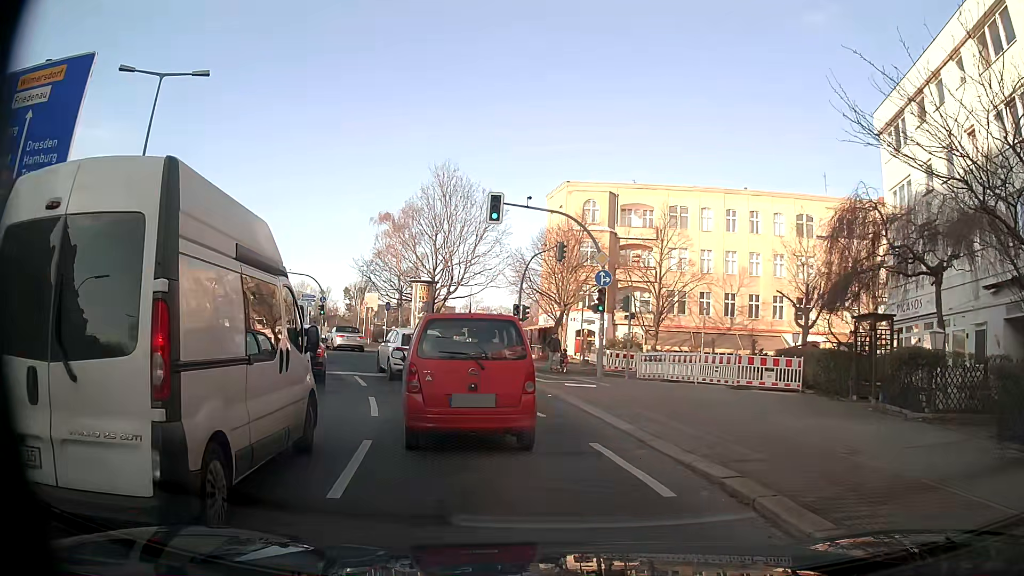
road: secondary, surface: asphalt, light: Day
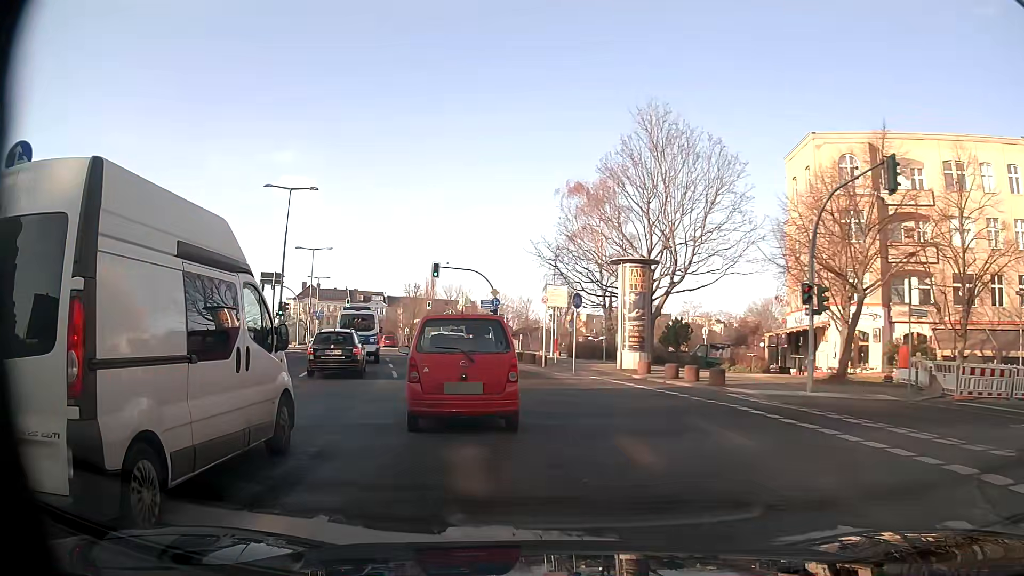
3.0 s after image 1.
(-2.9, +17.0) m; -19°
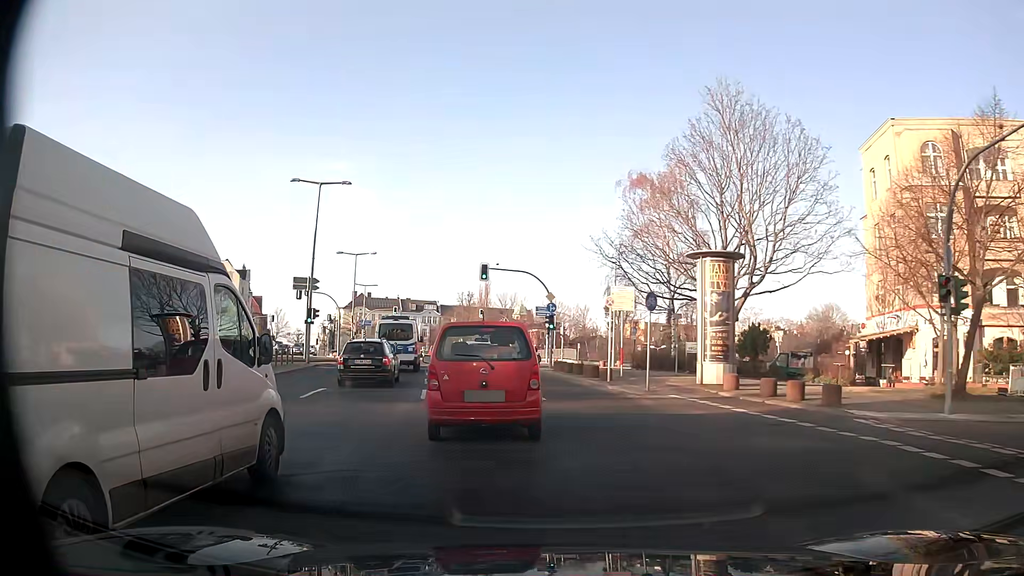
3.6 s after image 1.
(-0.2, +4.7) m; -4°
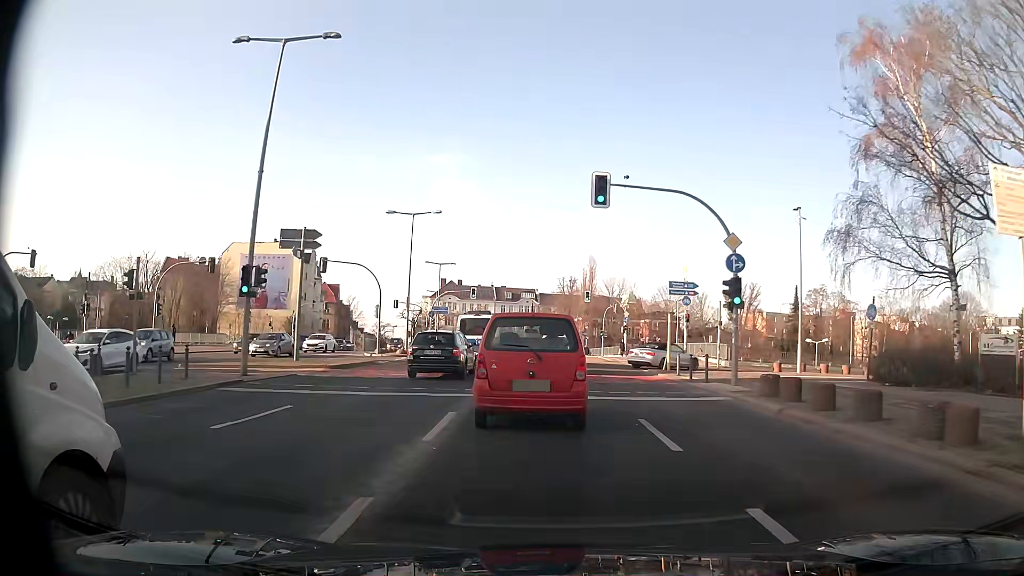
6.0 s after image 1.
(-2.3, +20.2) m; -9°
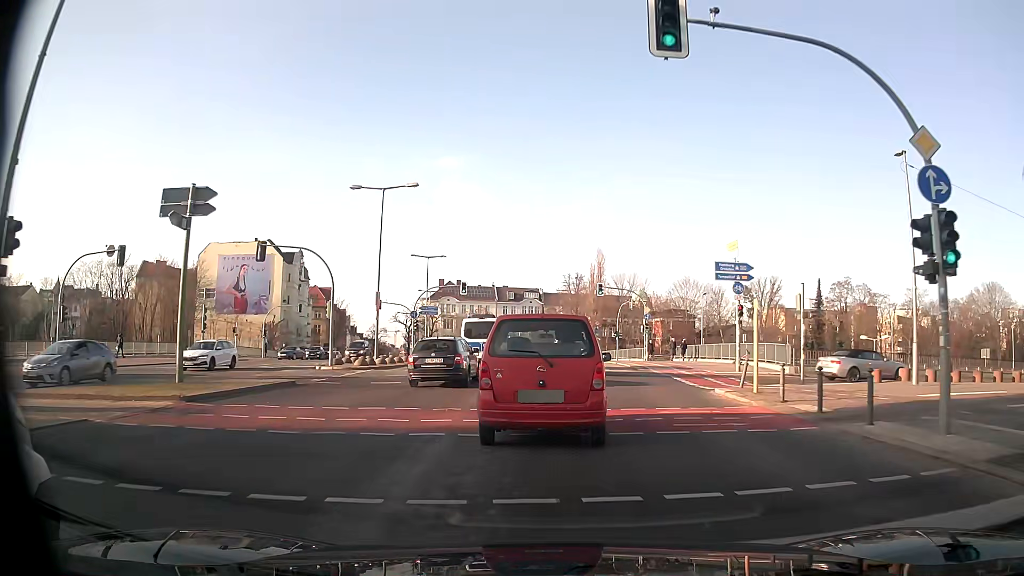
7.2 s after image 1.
(-0.2, +10.8) m; -1°
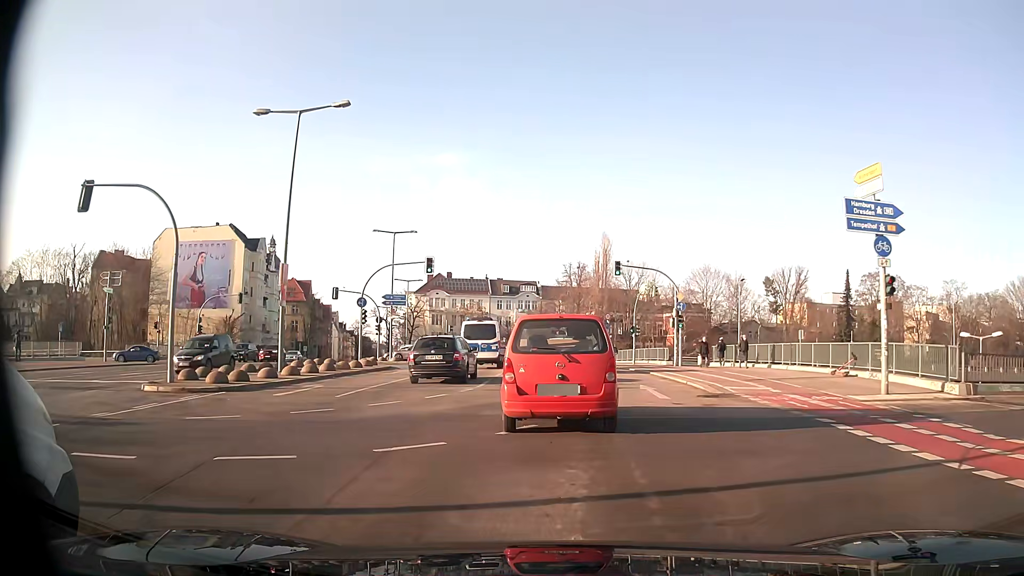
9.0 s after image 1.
(0.0, +14.9) m; 0°
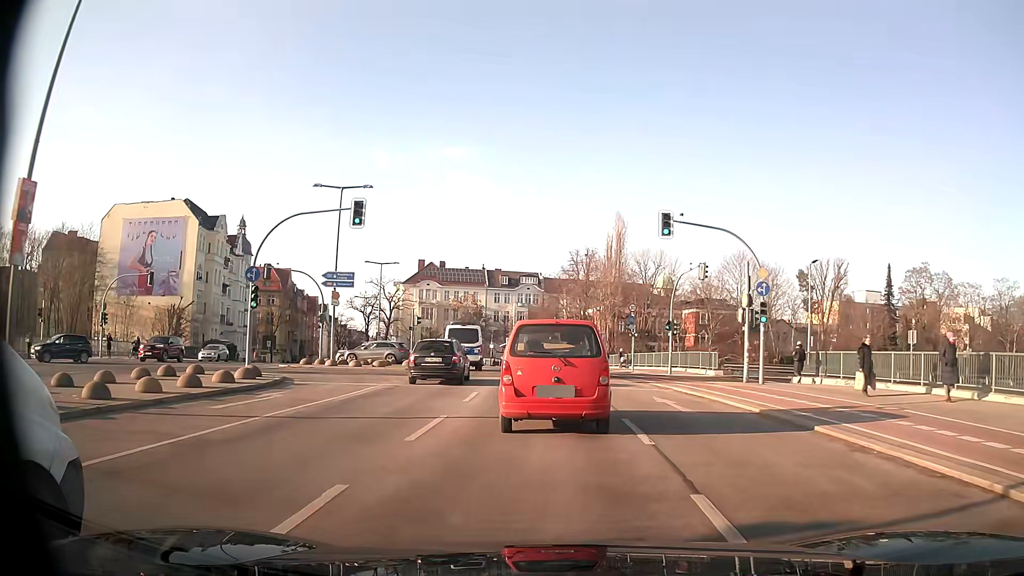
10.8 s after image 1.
(+0.1, +15.7) m; +1°
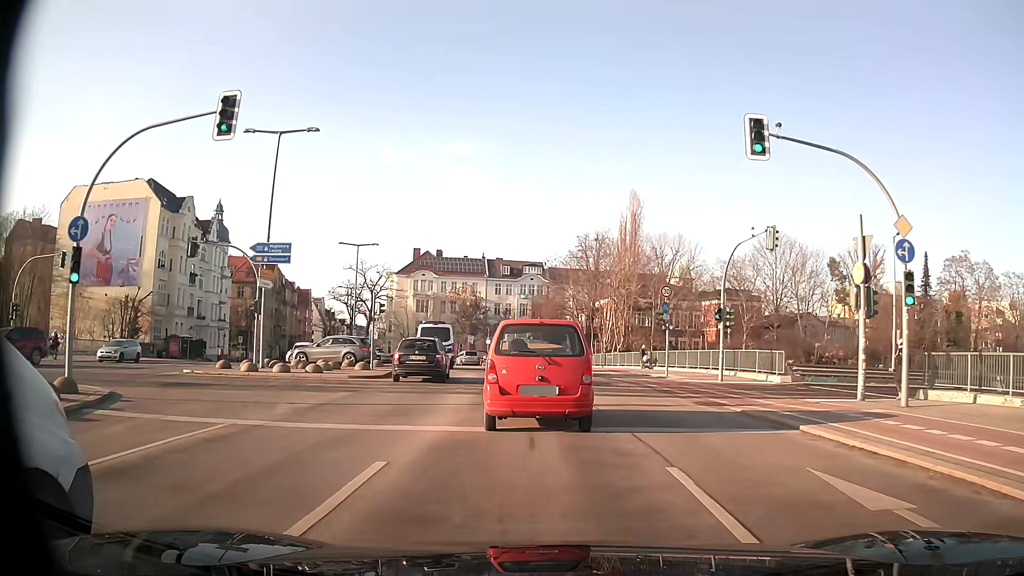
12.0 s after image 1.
(-0.1, +10.8) m; 0°
(0, +10) (-1, +20) (-2, +30) (-3, +40) (-5, +50) (-8, +59) (-11, +69) (-14, +78) (-18, +87) (-23, +96) m
